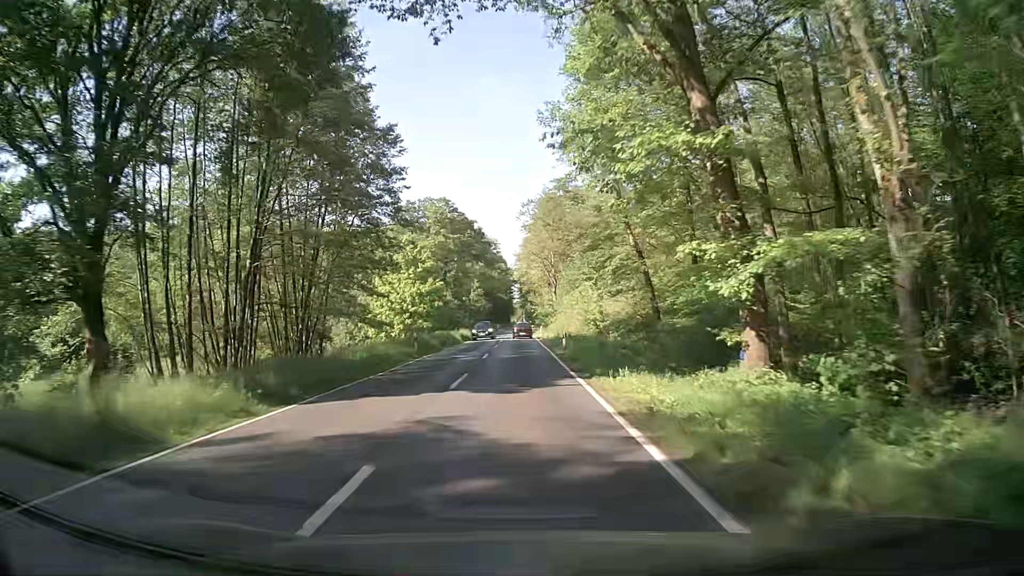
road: secondary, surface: asphalt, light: Day
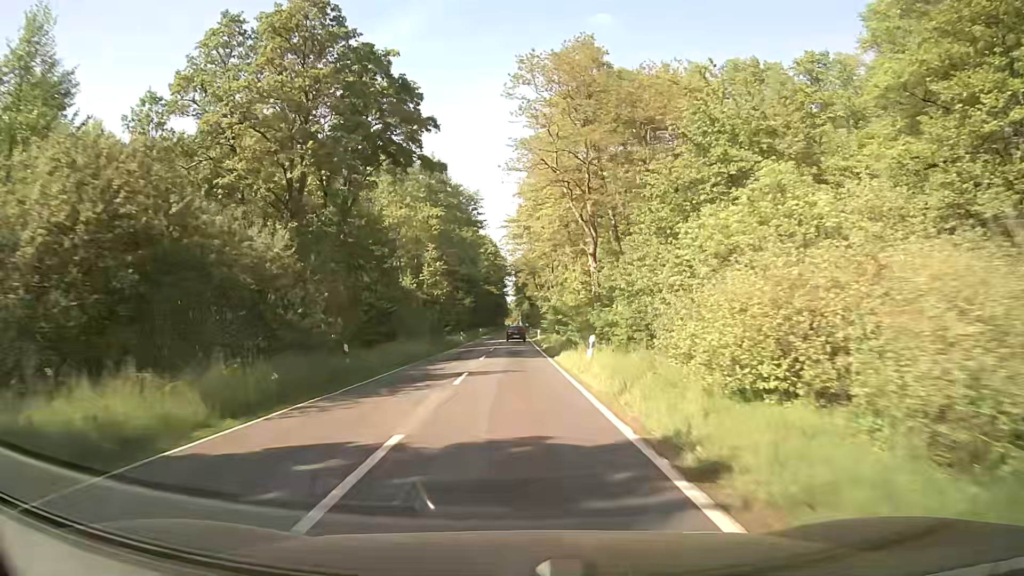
(+0.5, +57.1) m; 0°
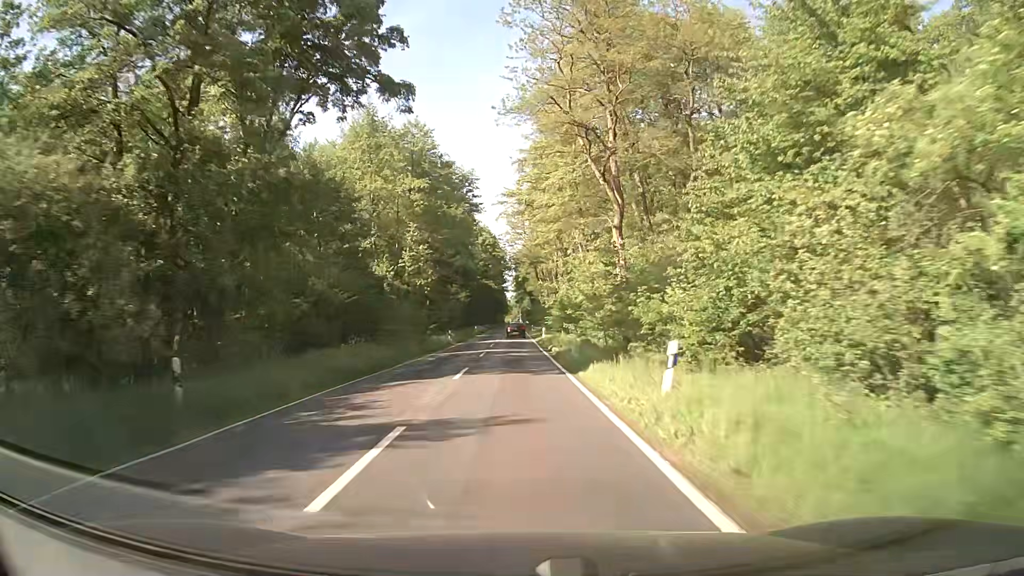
(+0.1, +11.4) m; 0°
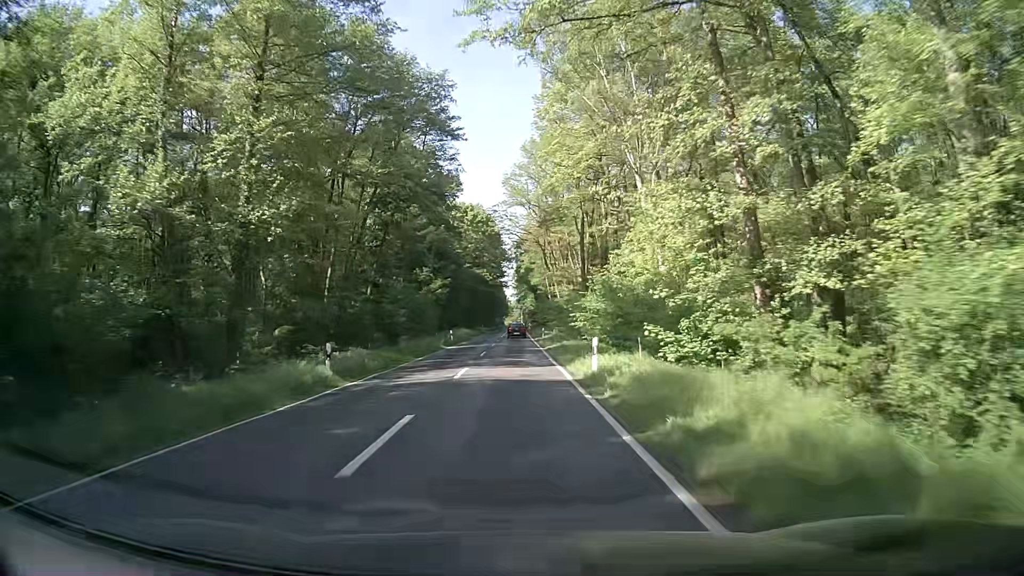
(-0.1, +34.3) m; 0°
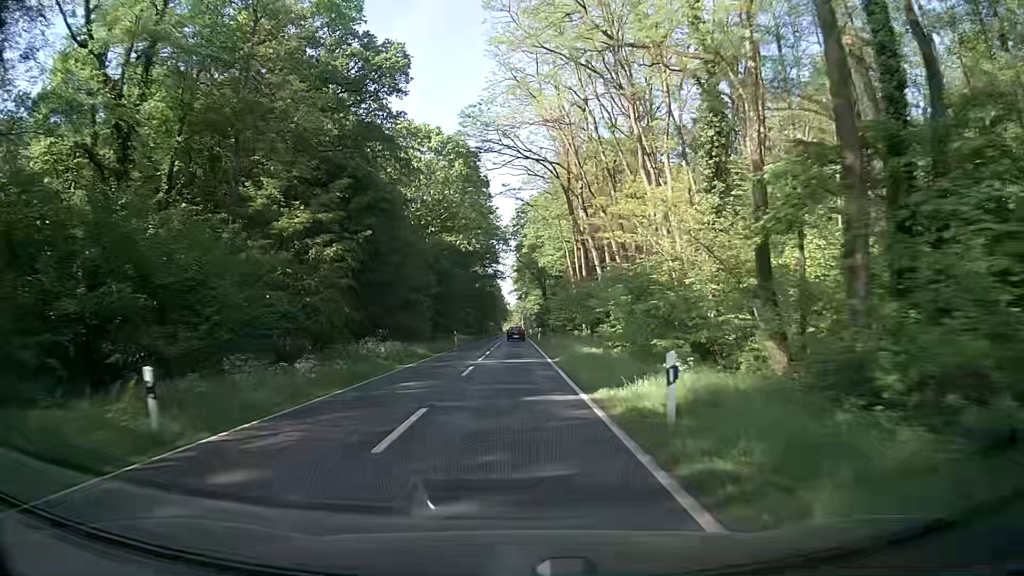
(+0.1, +45.6) m; 0°
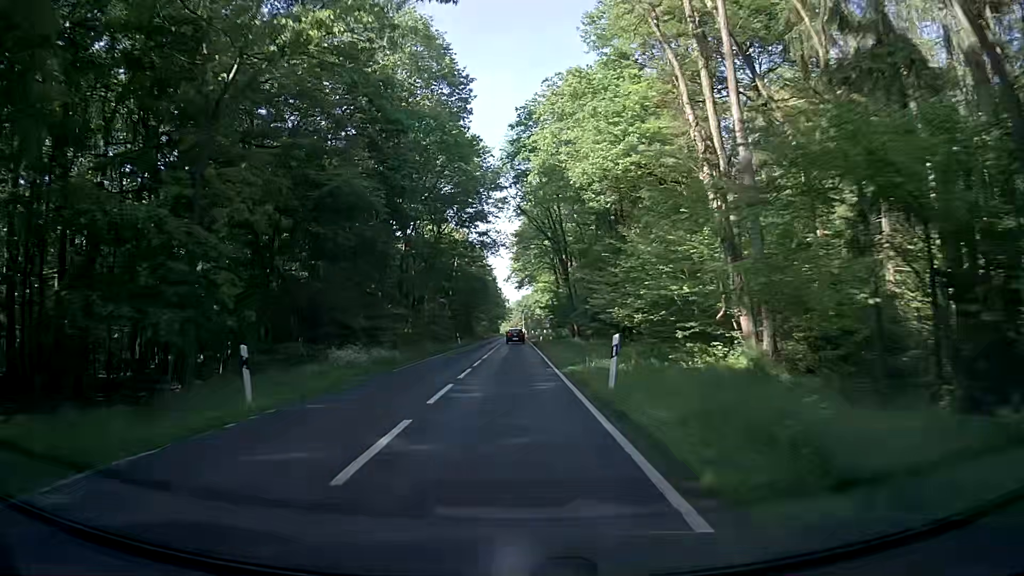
(0.0, +45.7) m; -1°
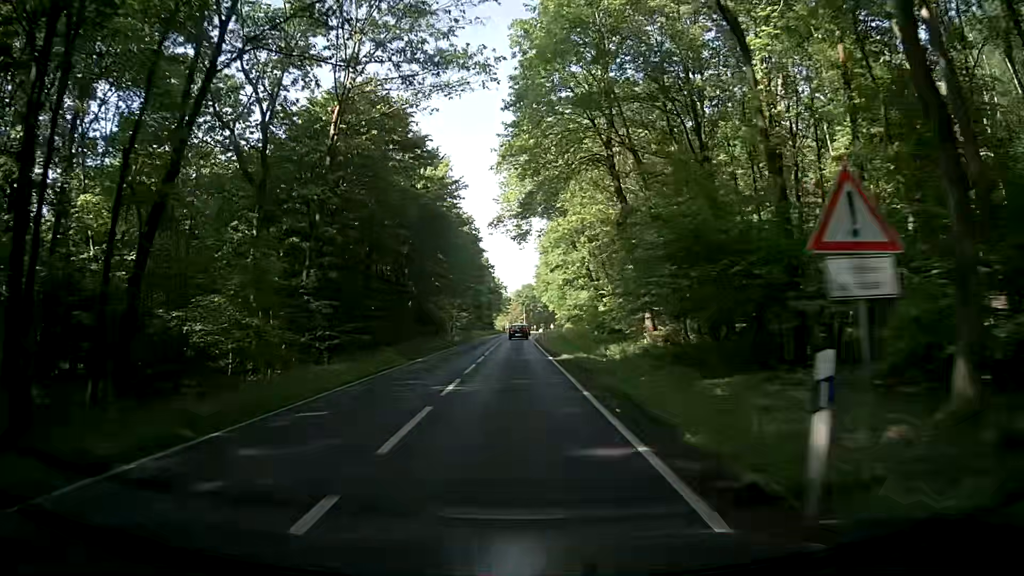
(+0.8, +57.2) m; +1°
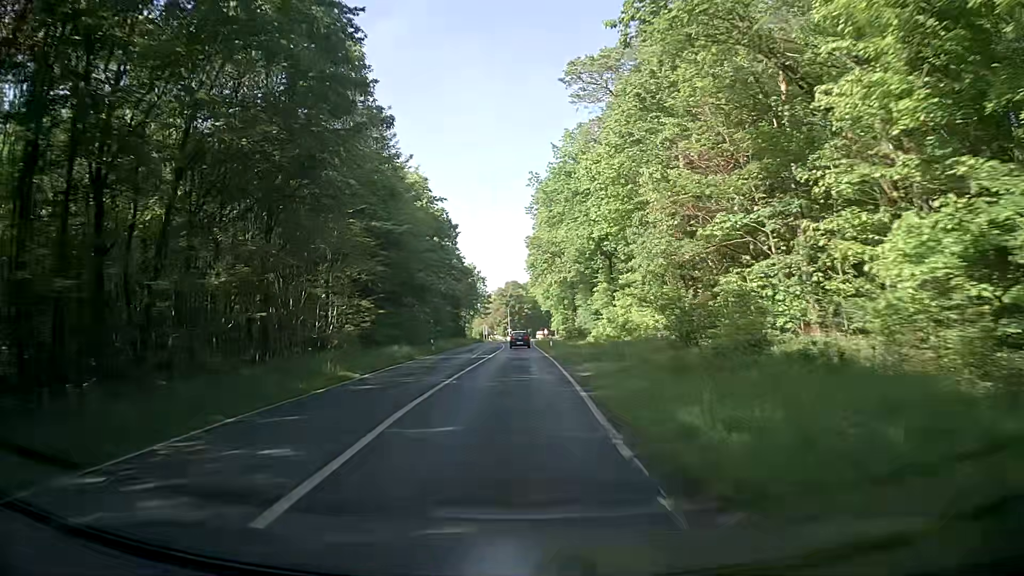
(-0.2, +57.4) m; +1°
(0, +10) (0, +20) (0, +30) (0, +40) (0, +50) (0, +60) (+1, +70) (+1, +80) (+1, +90) (+1, +100) m
